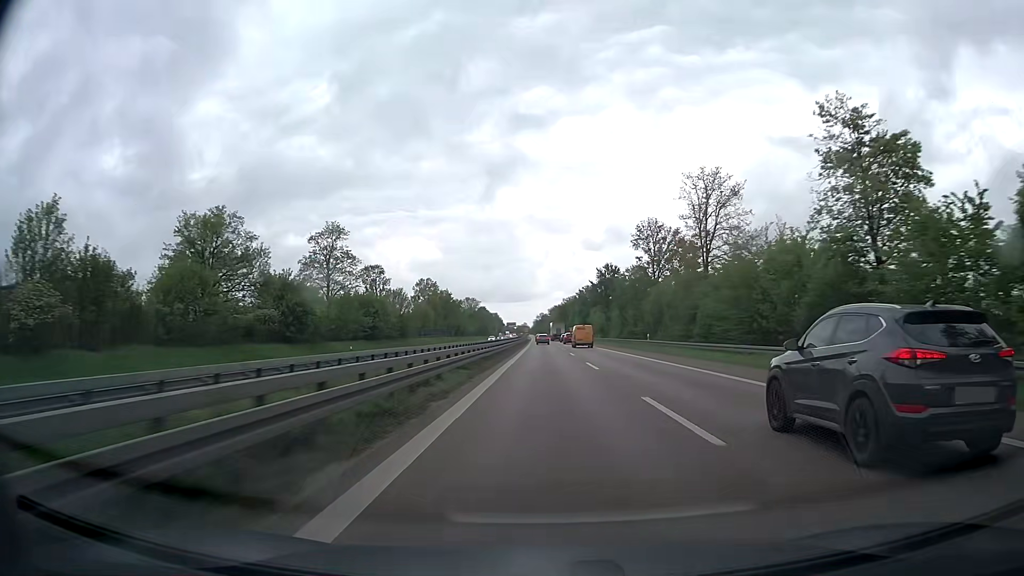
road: trunk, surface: asphalt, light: Day
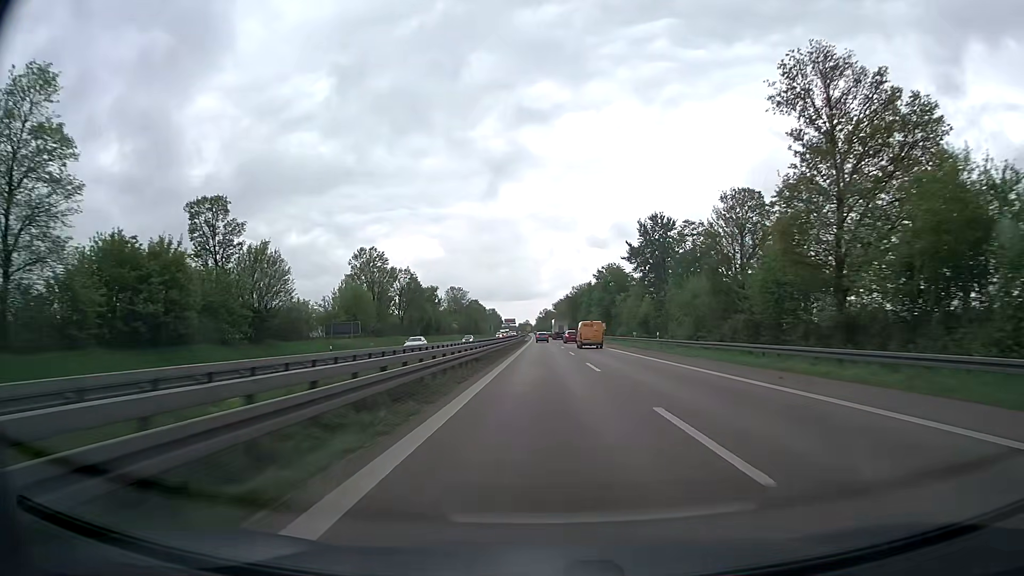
(-0.1, +56.1) m; 0°
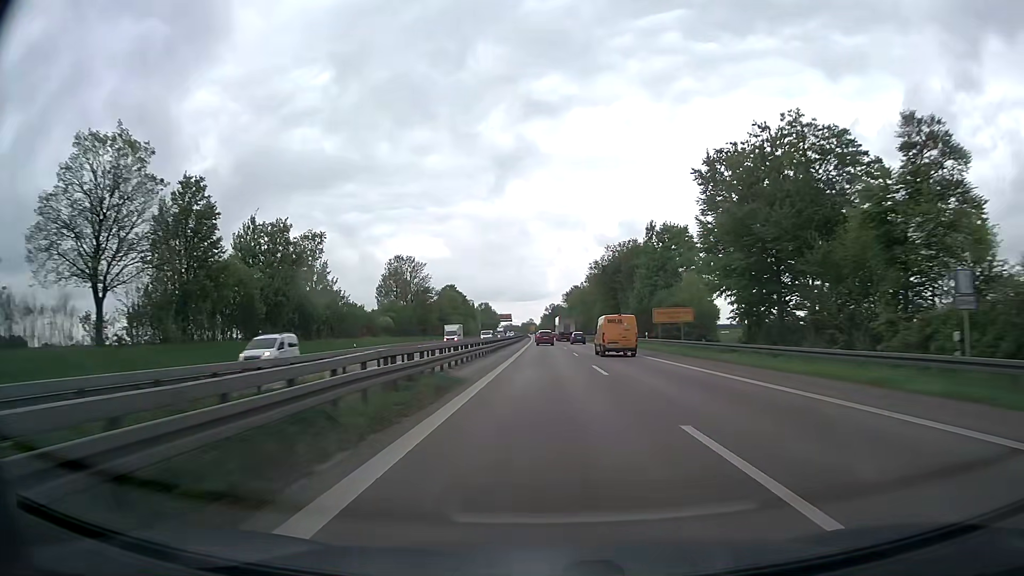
(-0.2, +92.1) m; -1°
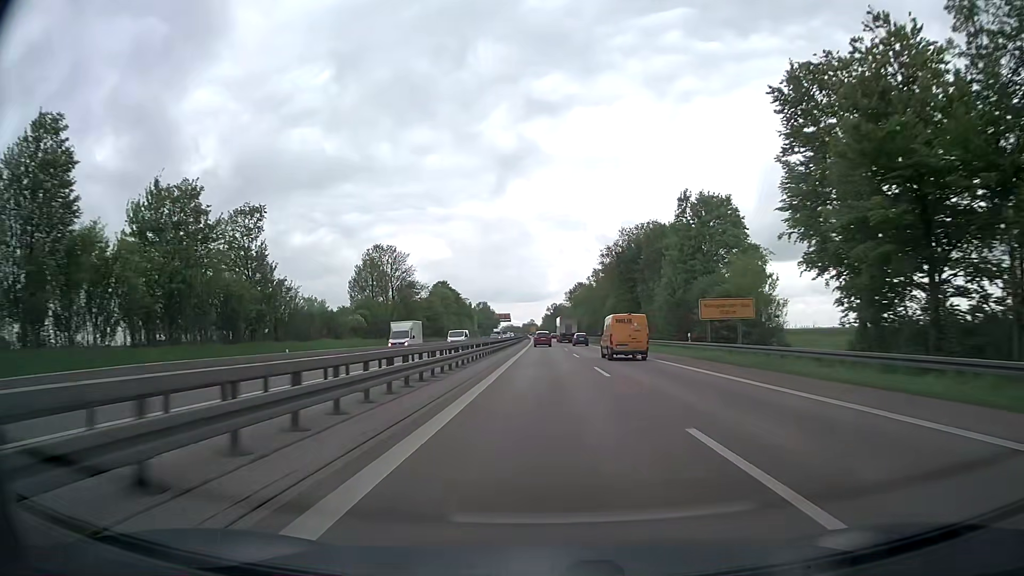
(0.0, +18.1) m; 0°
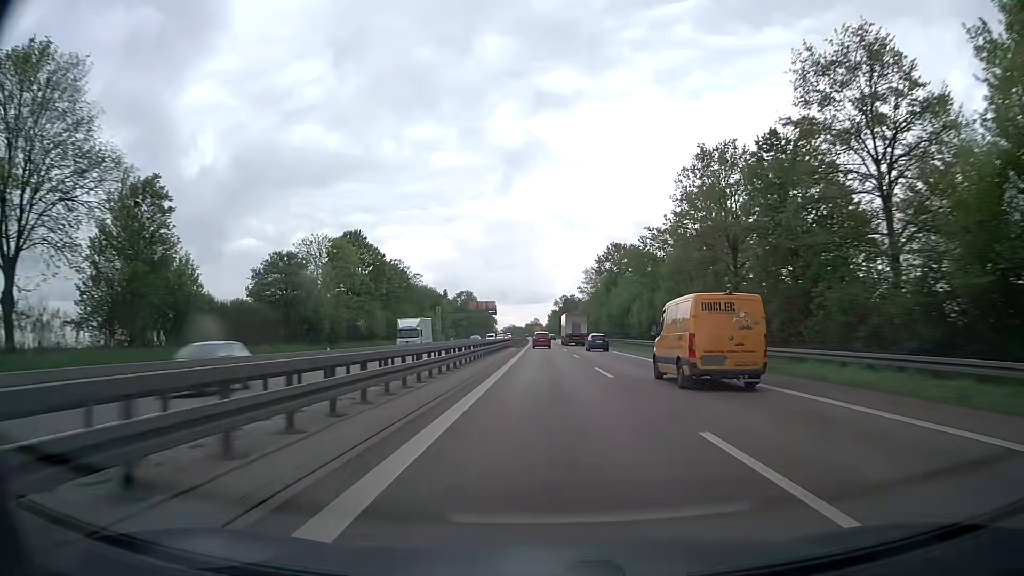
(-0.4, +90.4) m; -1°
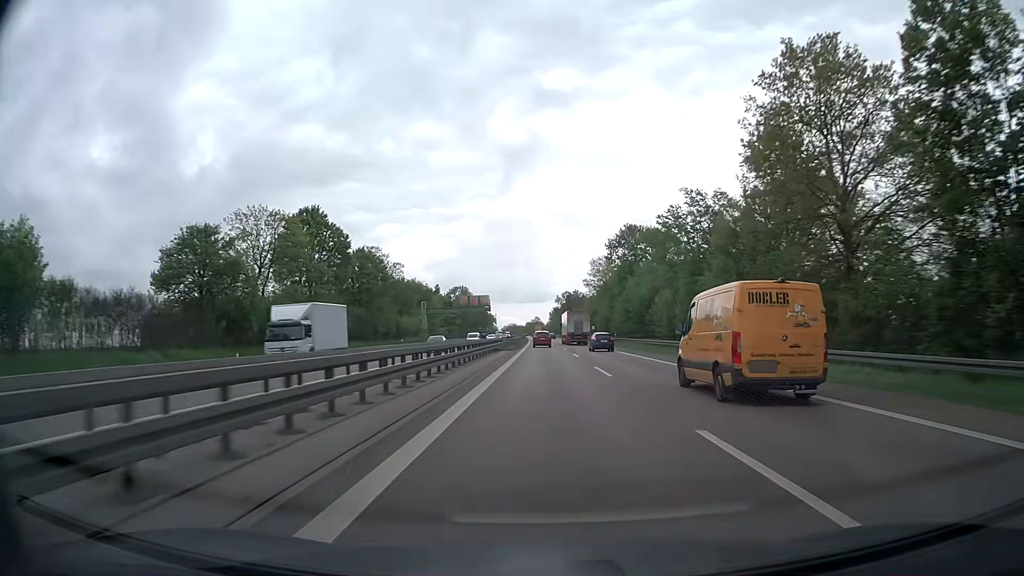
(0.0, +18.0) m; 0°
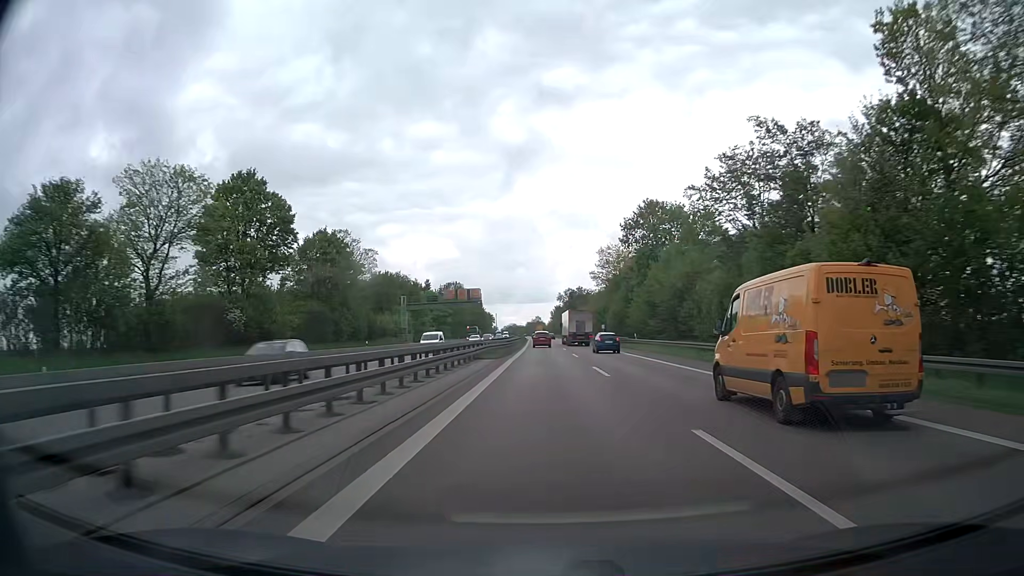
(-0.1, +18.0) m; 0°
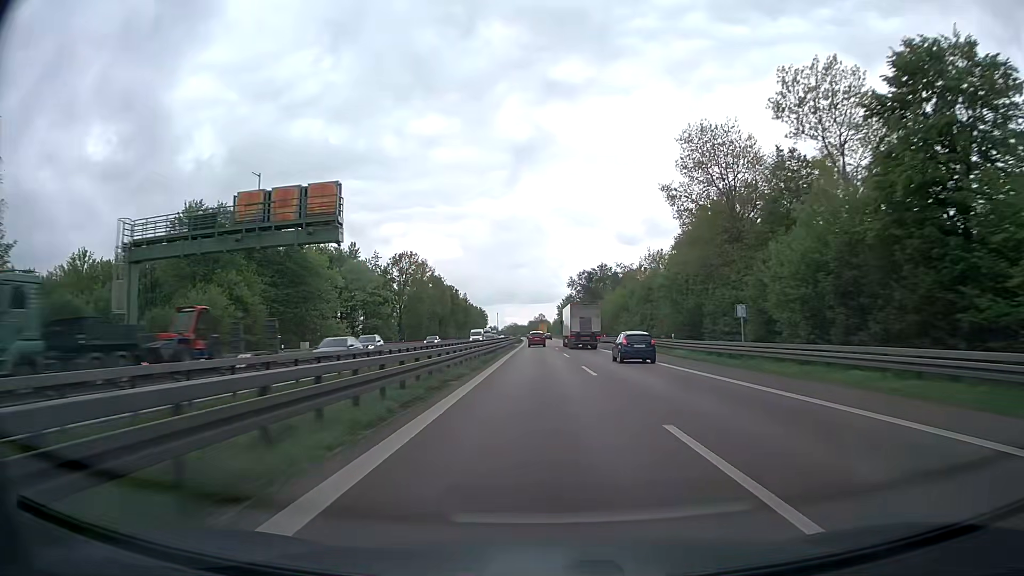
(-0.2, +71.8) m; 0°
(0, +10) (0, +20) (0, +30) (0, +40) (0, +50) (0, +60) (0, +70) (-1, +80) (-1, +90) (-1, +100) m
